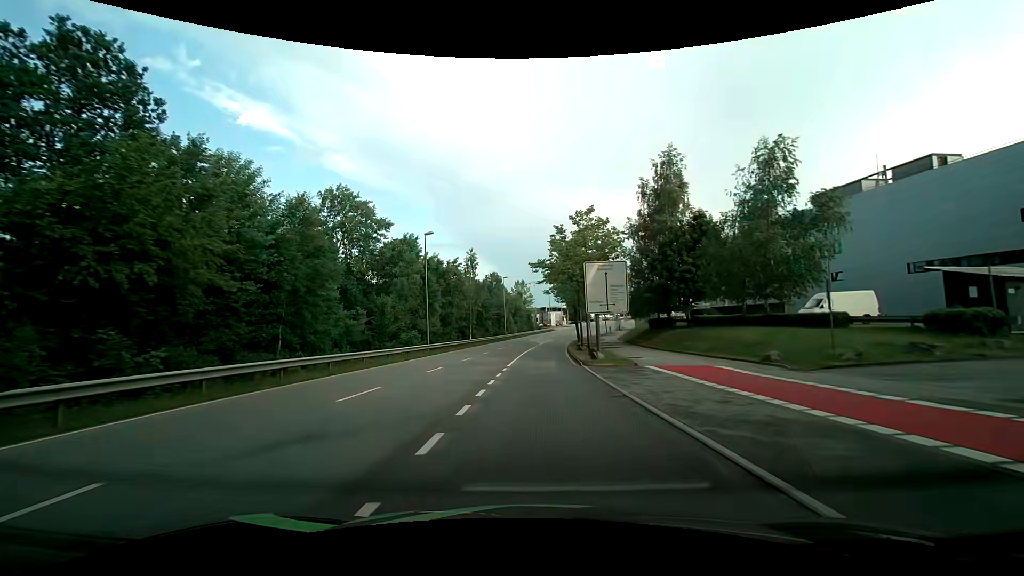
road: secondary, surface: asphalt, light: Day
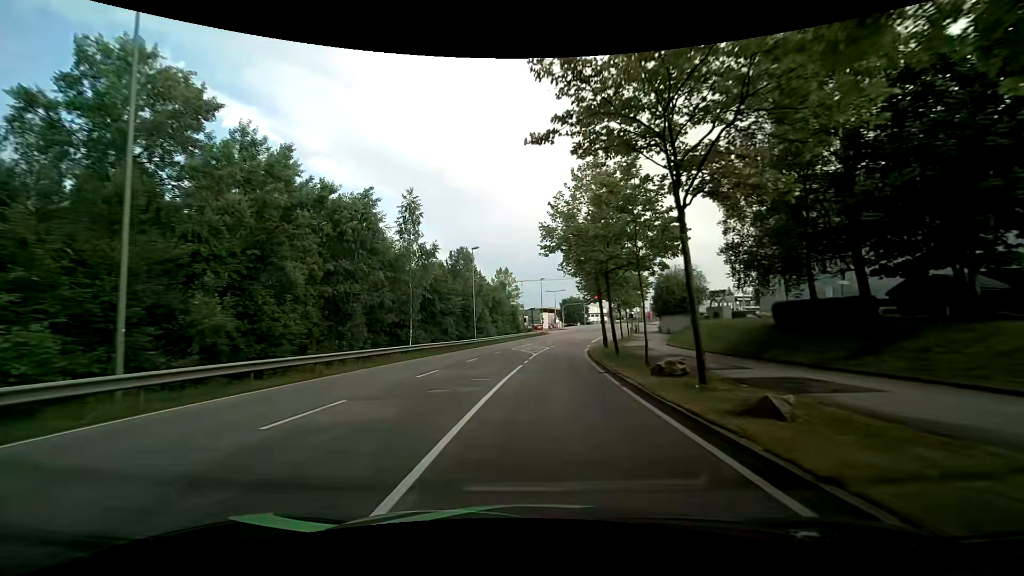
(+0.4, +30.4) m; +2°
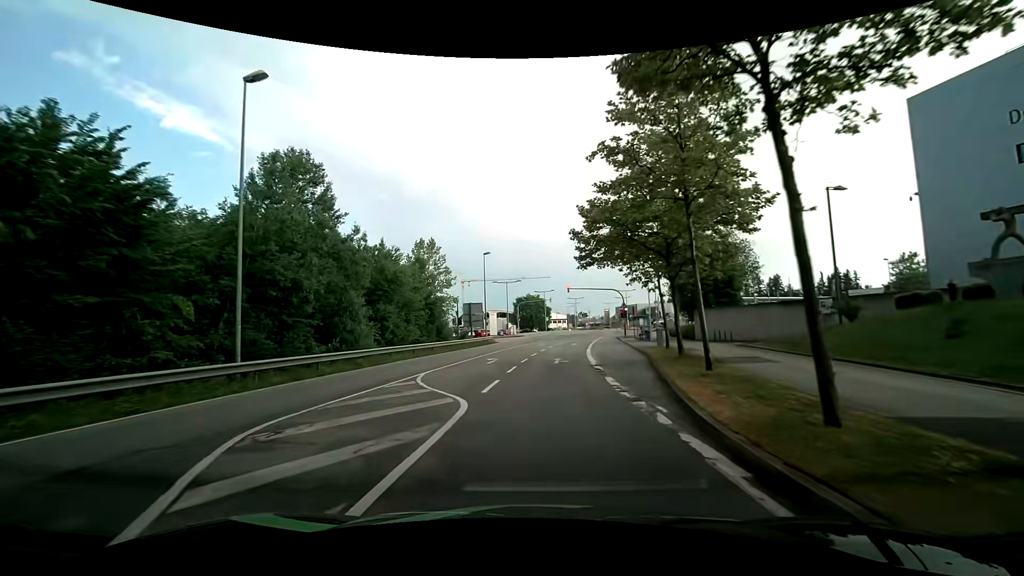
(+1.6, +34.8) m; +4°
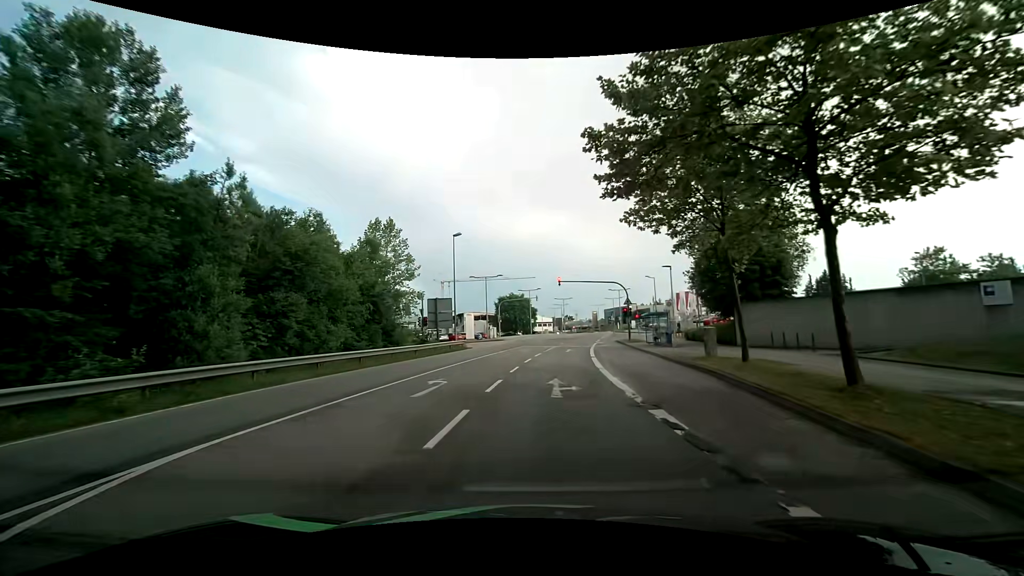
(+0.2, +11.8) m; +2°
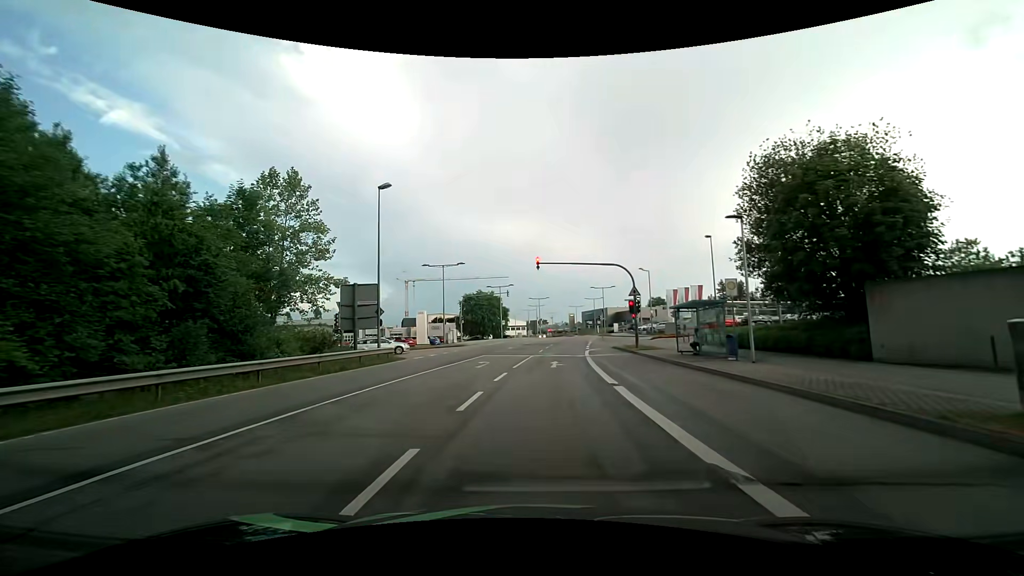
(+0.4, +14.8) m; +3°
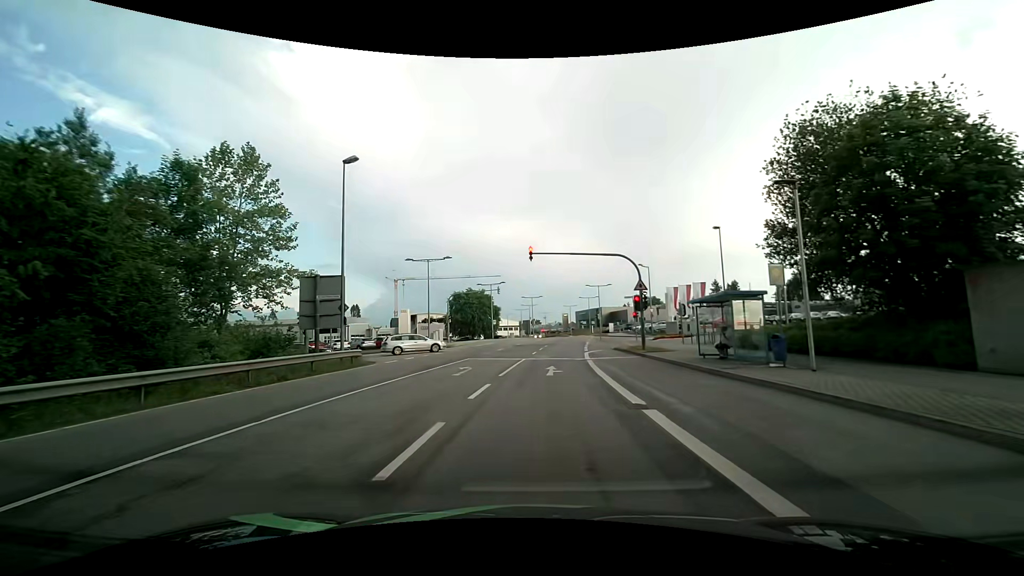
(0.0, +4.3) m; +1°
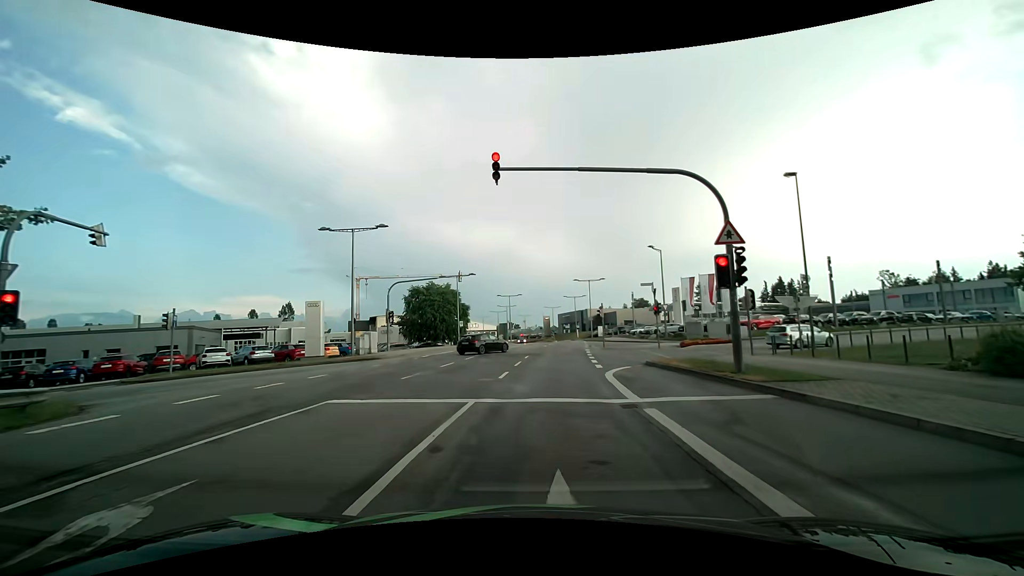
(+0.4, +16.2) m; +2°
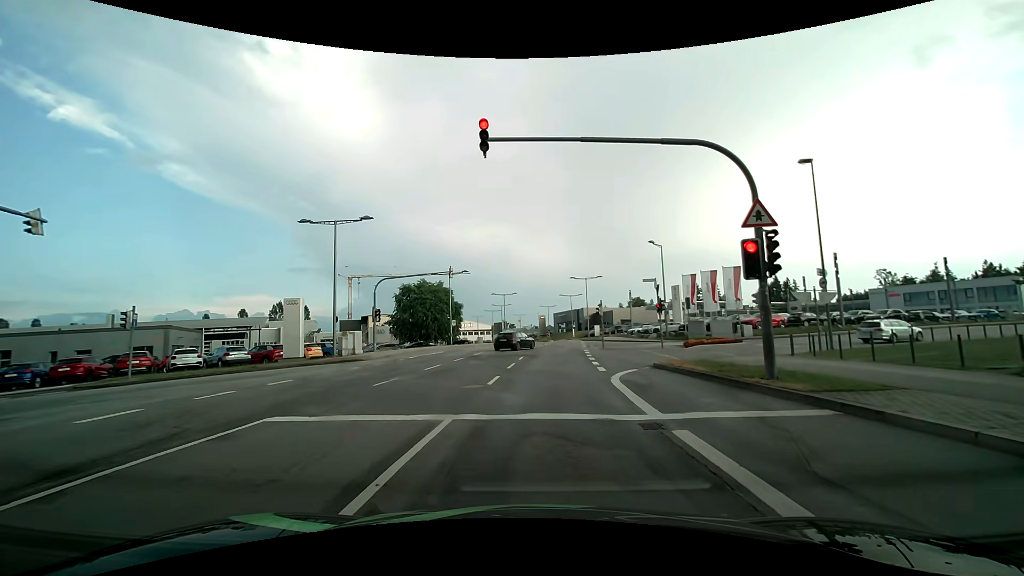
(0.0, +2.2) m; +1°
(0, +10) (+1, +20) (+1, +30) (+2, +40) (+3, +50) (+4, +60) (+5, +70) (+6, +80) (+6, +90) (+6, +100) m
